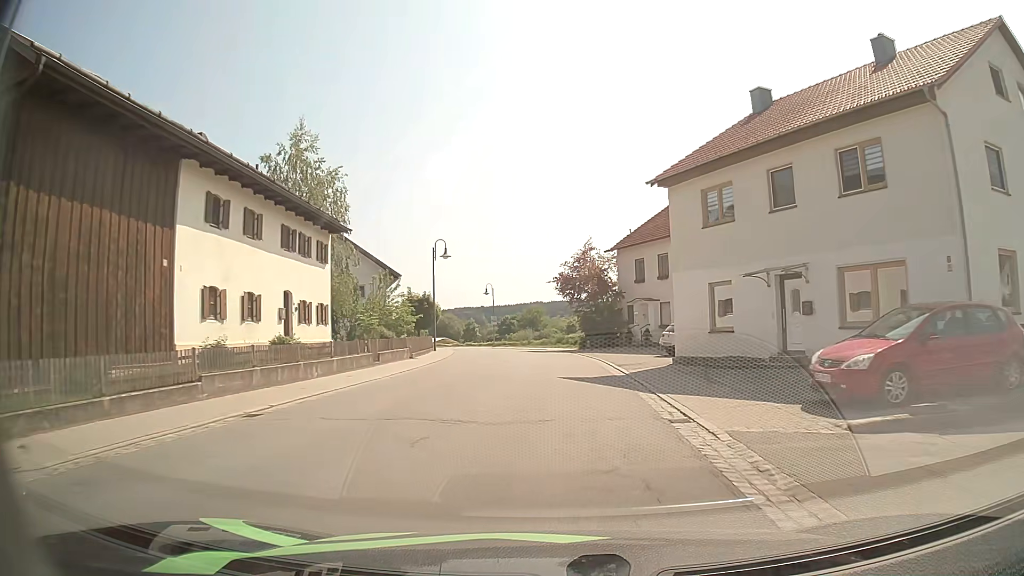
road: secondary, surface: asphalt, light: Day
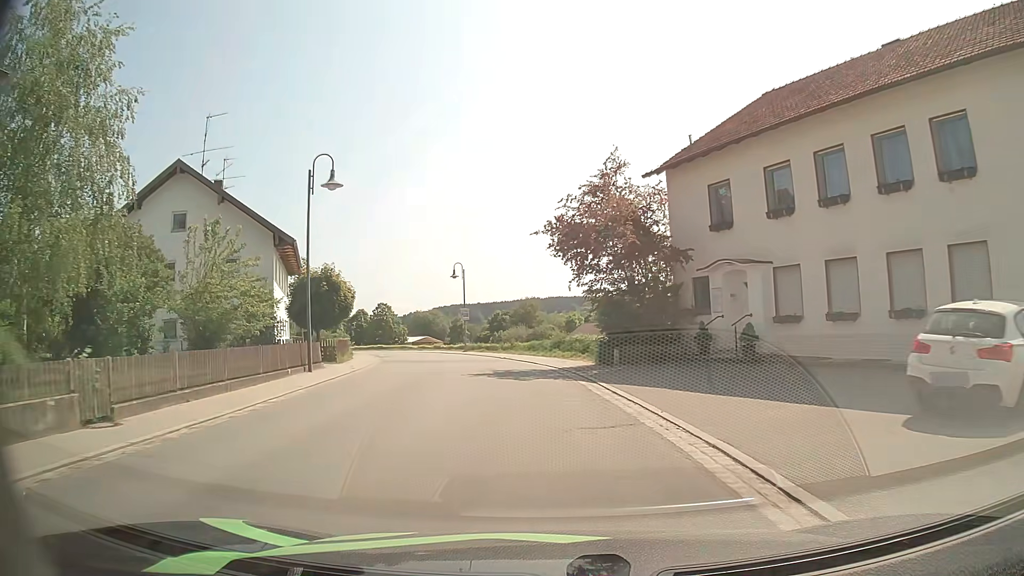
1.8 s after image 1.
(+0.2, +21.7) m; 0°
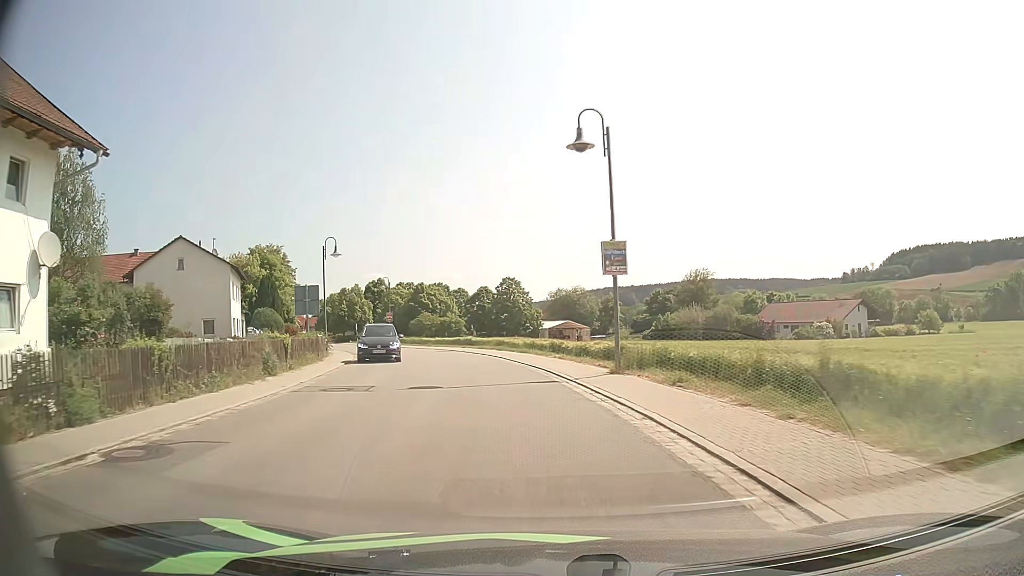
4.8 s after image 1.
(-4.0, +35.7) m; -12°
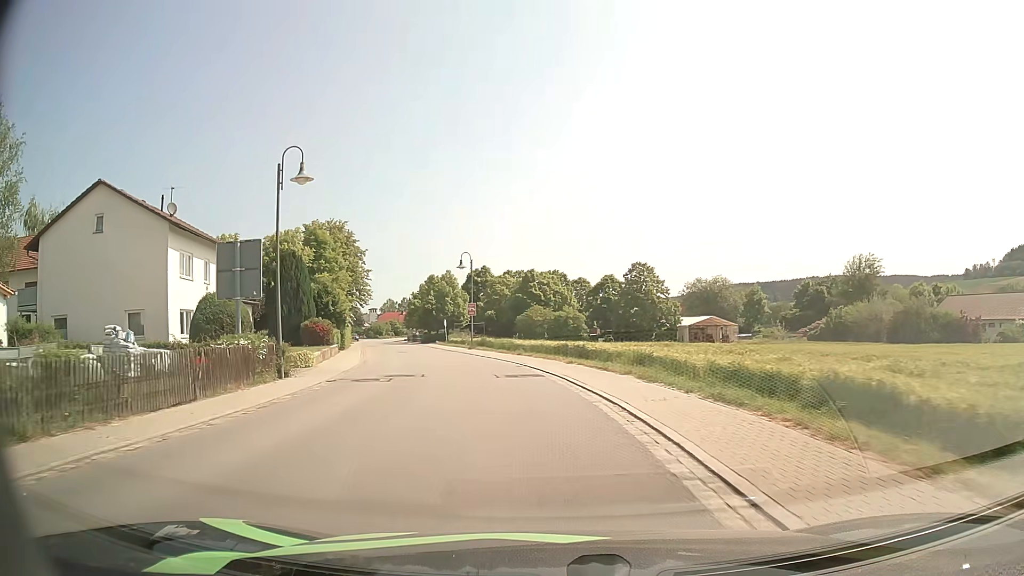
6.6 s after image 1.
(-2.0, +21.9) m; -11°
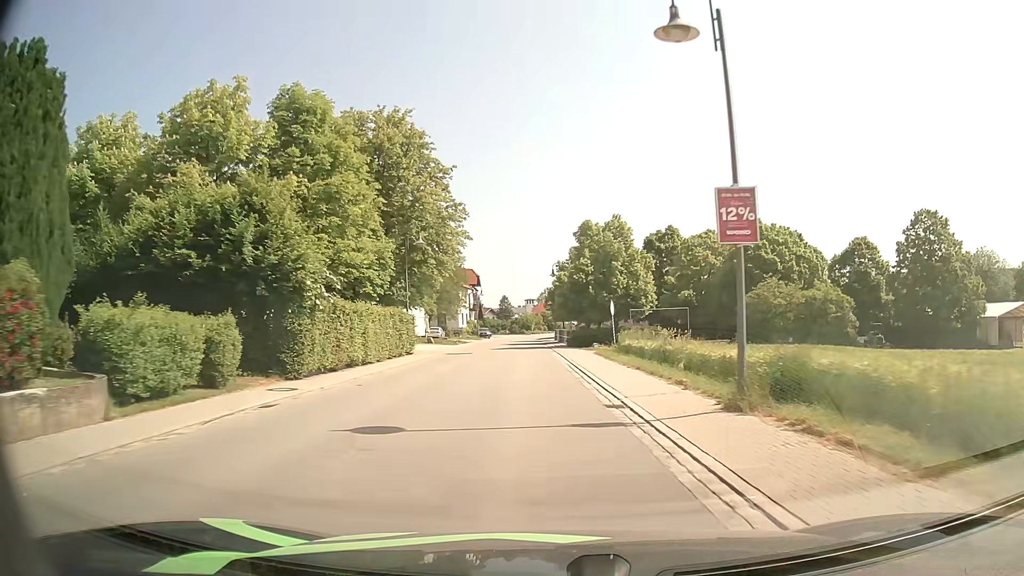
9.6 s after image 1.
(-5.8, +38.7) m; -14°
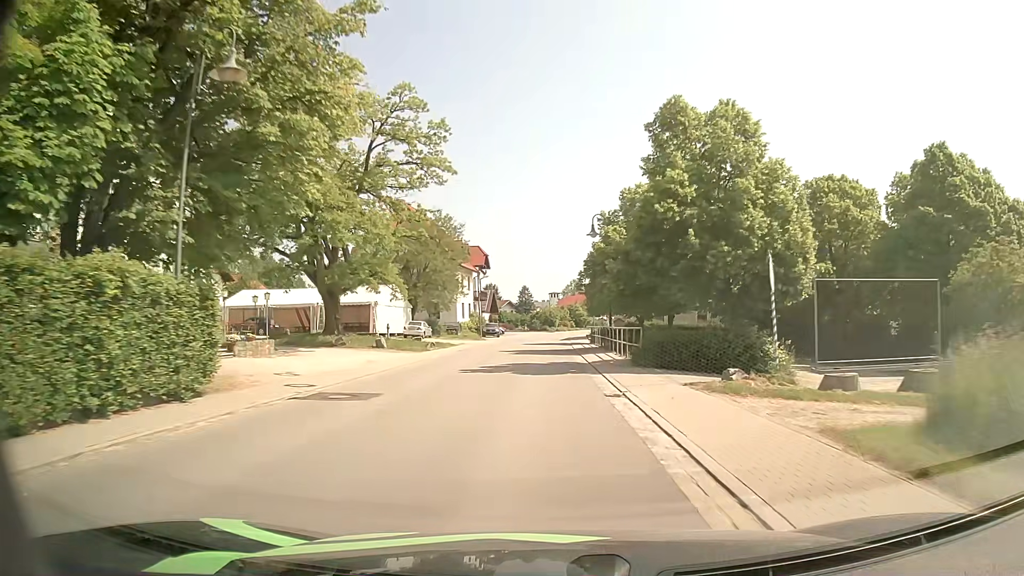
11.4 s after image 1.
(-0.6, +25.3) m; -2°
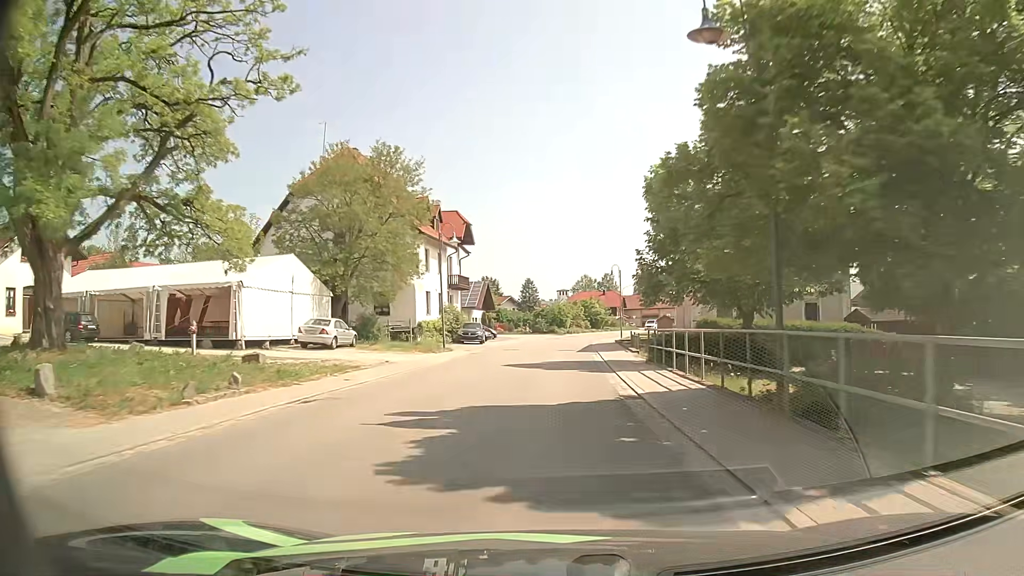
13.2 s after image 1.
(-0.2, +25.5) m; -1°
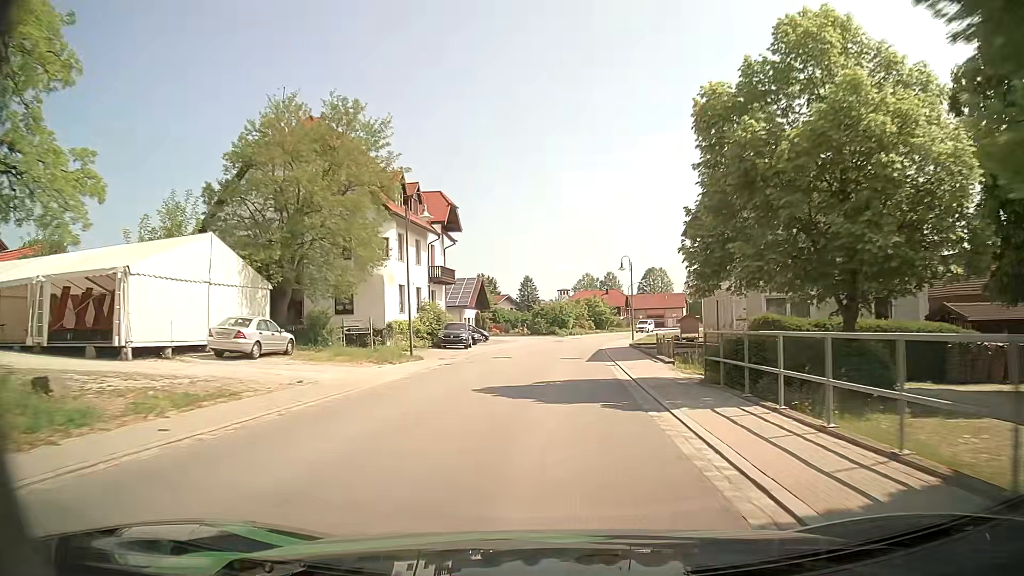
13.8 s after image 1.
(0.0, +8.7) m; 0°
(0, +10) (0, +20) (0, +30) (+1, +40) (+2, +50) (+4, +60) (+6, +70) (+8, +79) (+11, +89) (+15, +98) m
